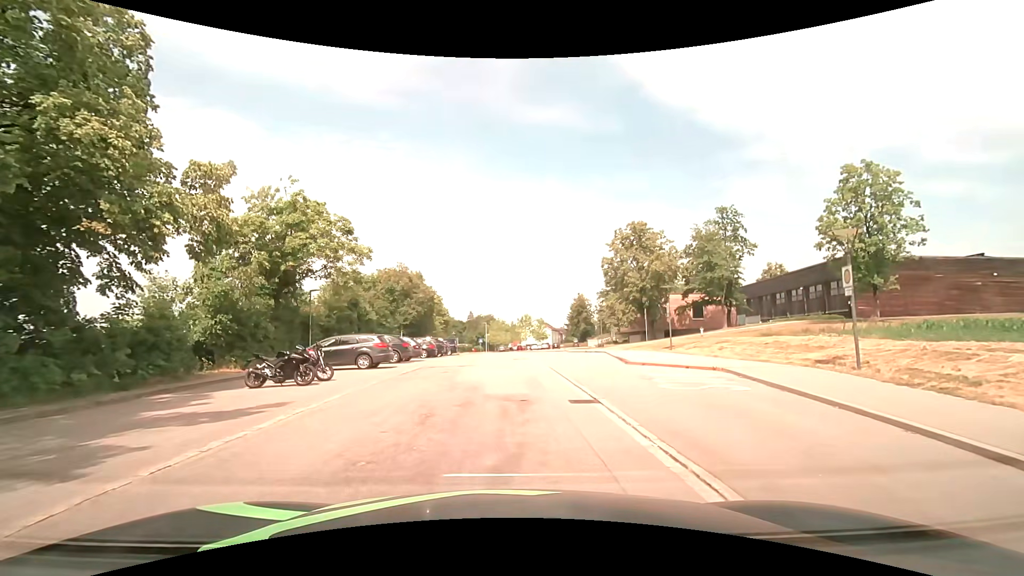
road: residential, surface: asphalt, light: Day
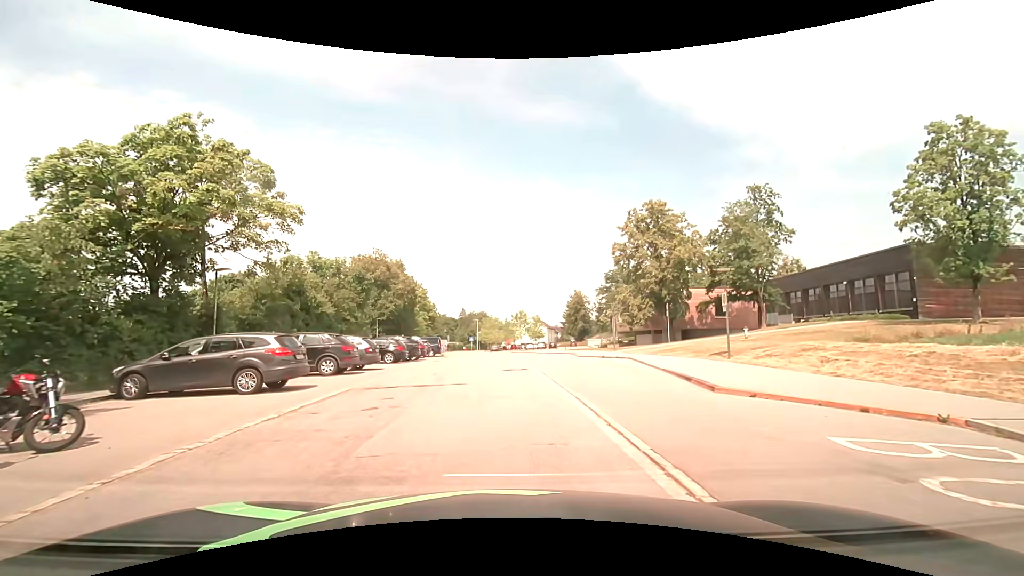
(-0.1, +8.9) m; 0°
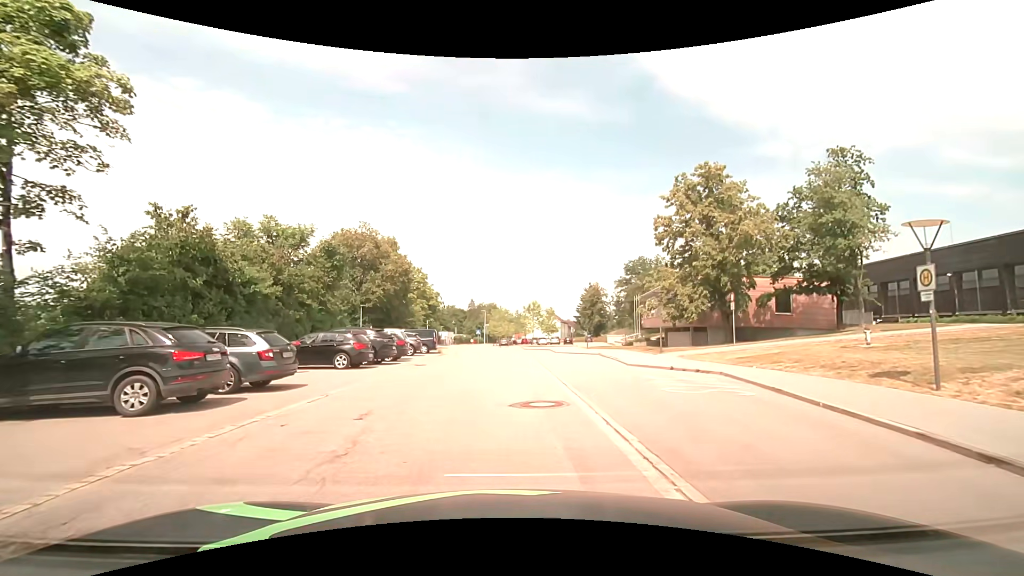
(-0.1, +9.9) m; -1°
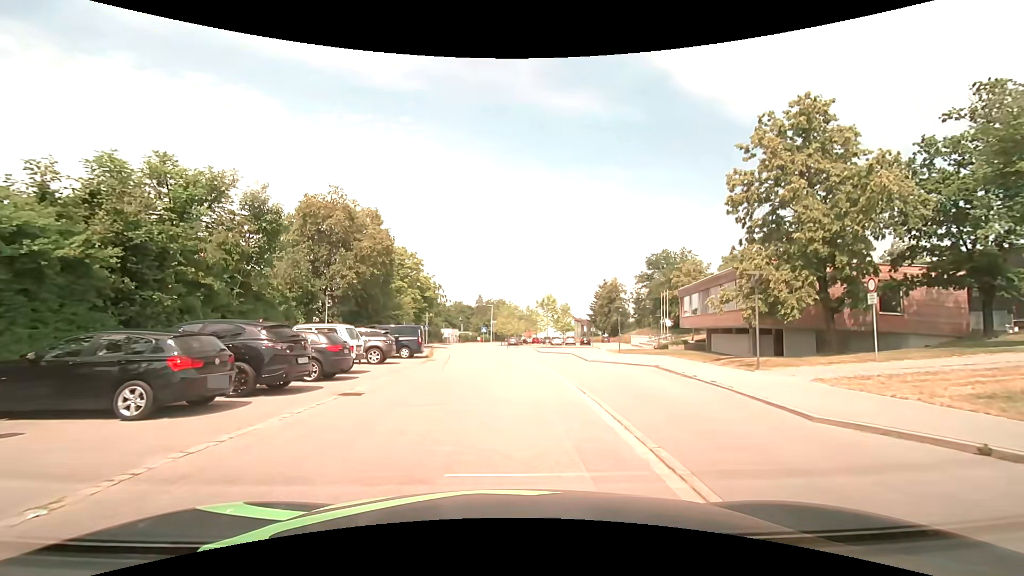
(-0.2, +11.0) m; -2°
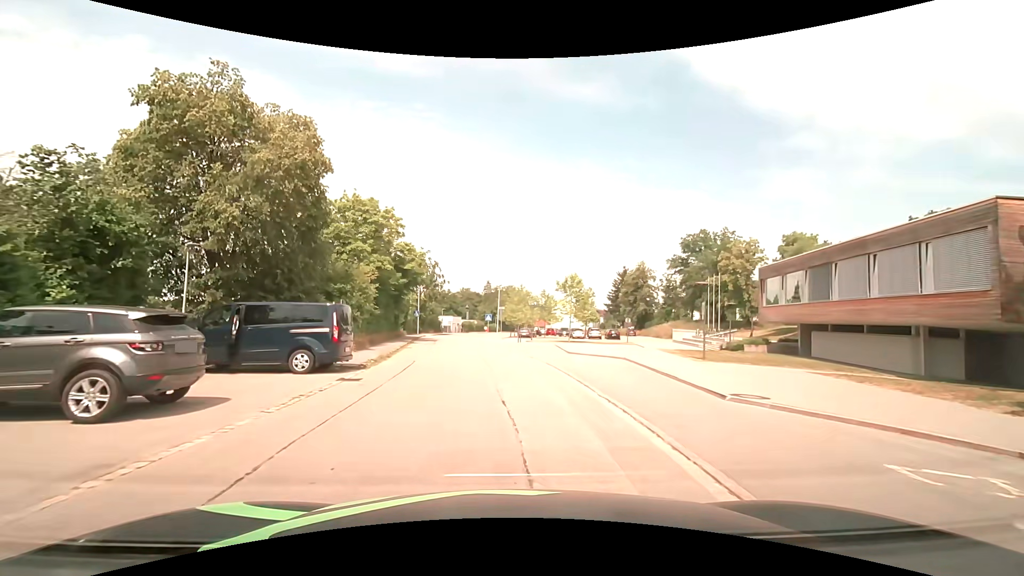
(0.0, +16.0) m; -1°
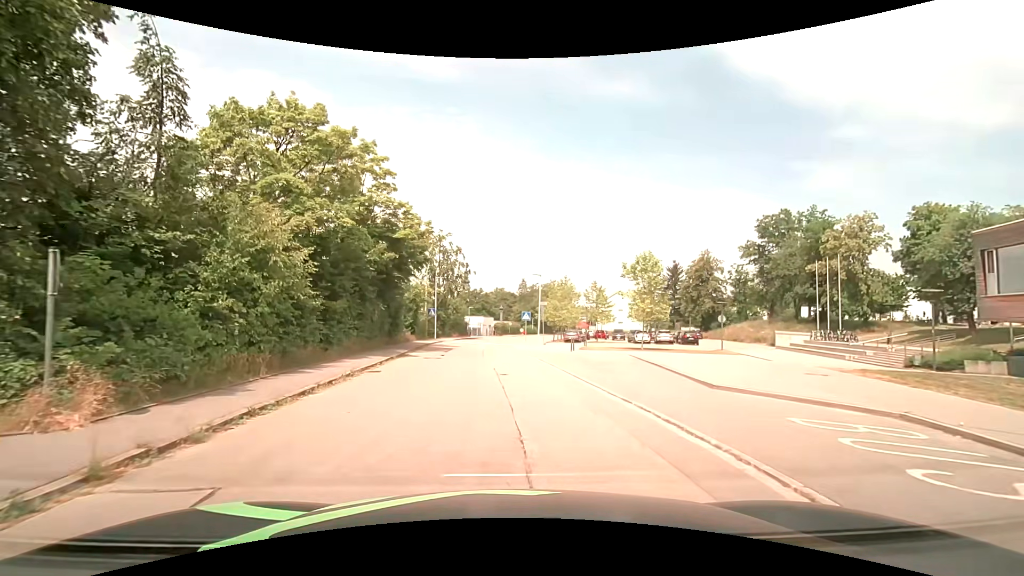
(-0.6, +15.3) m; -4°
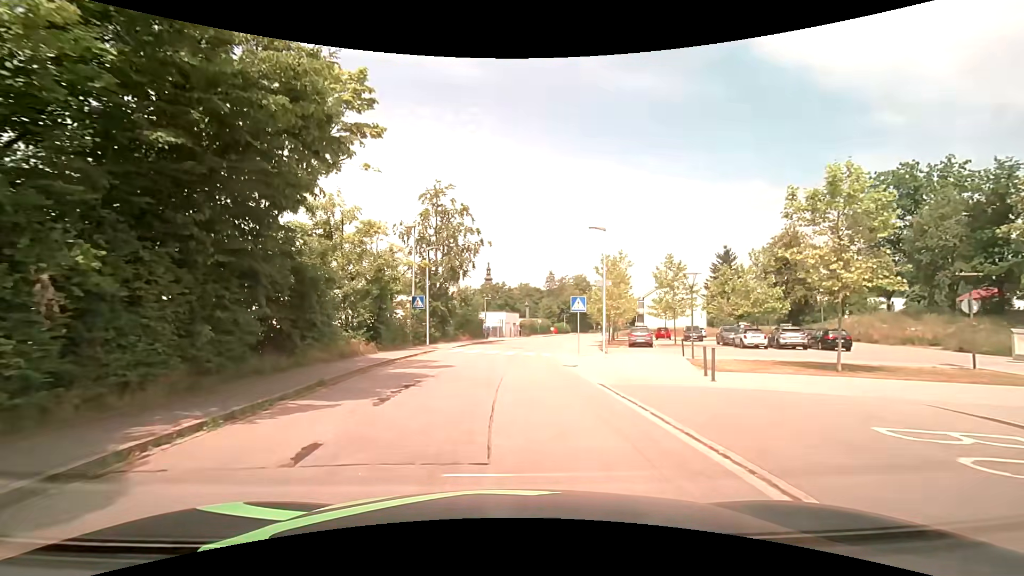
(-0.6, +19.3) m; -3°
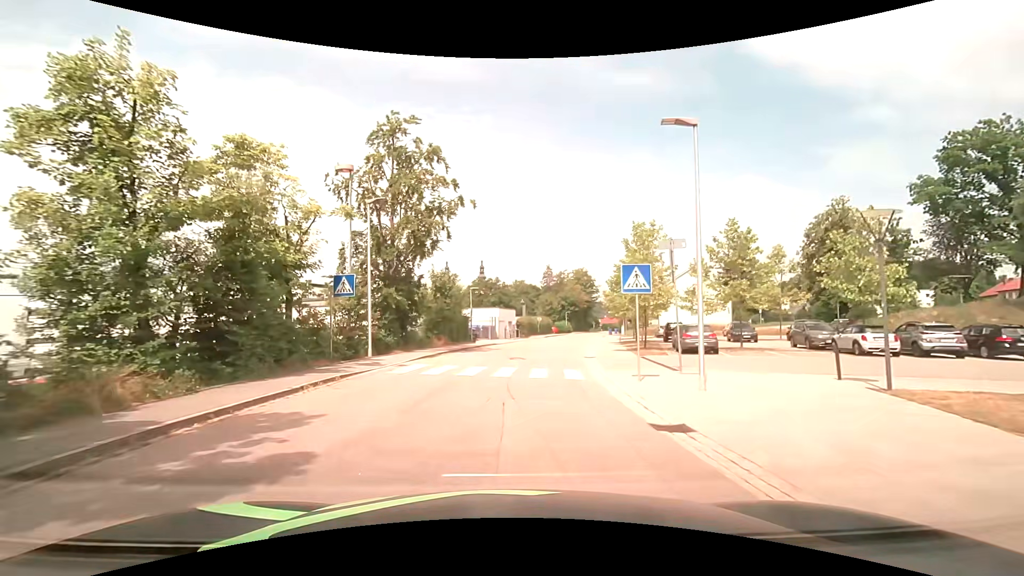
(+0.1, +12.3) m; +1°
(0, +10) (+1, +20) (+2, +30) (+4, +40) (+6, +49) (+8, +59) (+10, +69) (+13, +79) (+15, +89) (+17, +98) m
